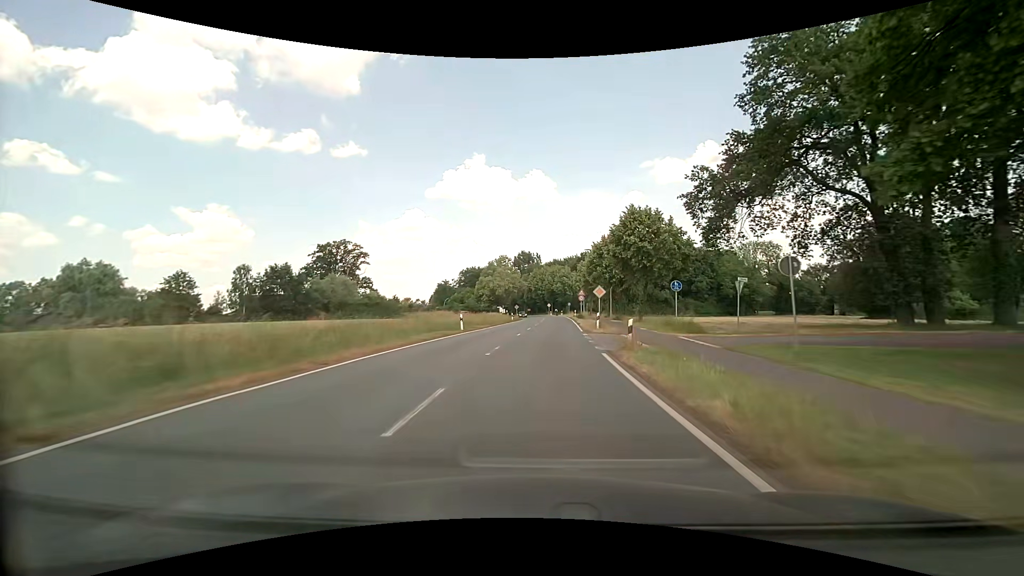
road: secondary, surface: asphalt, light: Day
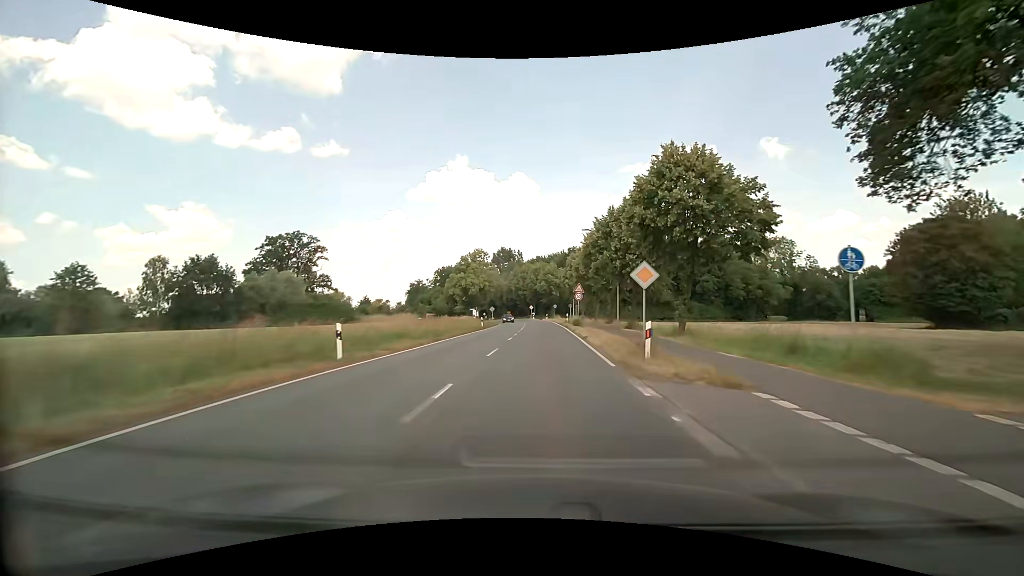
(+0.4, +17.3) m; +3°
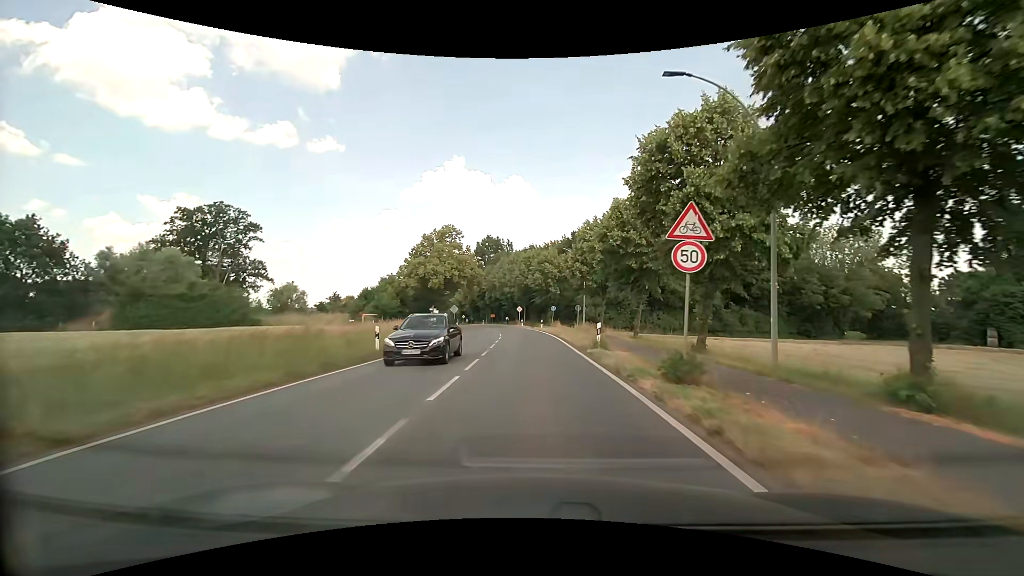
(+0.3, +30.0) m; +1°
(0, +10) (0, +20) (-1, +30) (-1, +40) (-2, +50) (-4, +60) (-5, +70) (-7, +80) (-9, +89) (-12, +99) m
